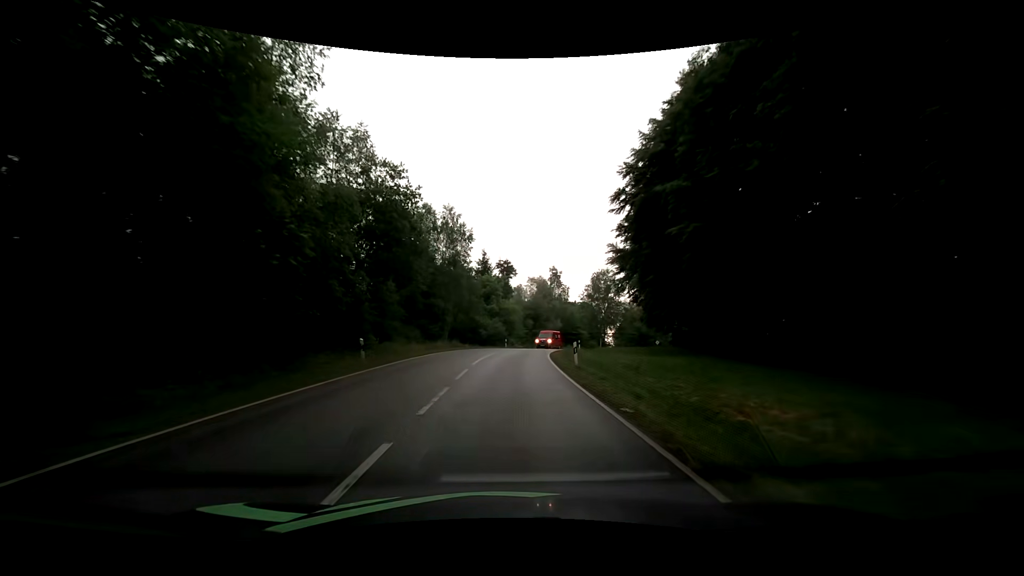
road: tertiary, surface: asphalt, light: Day
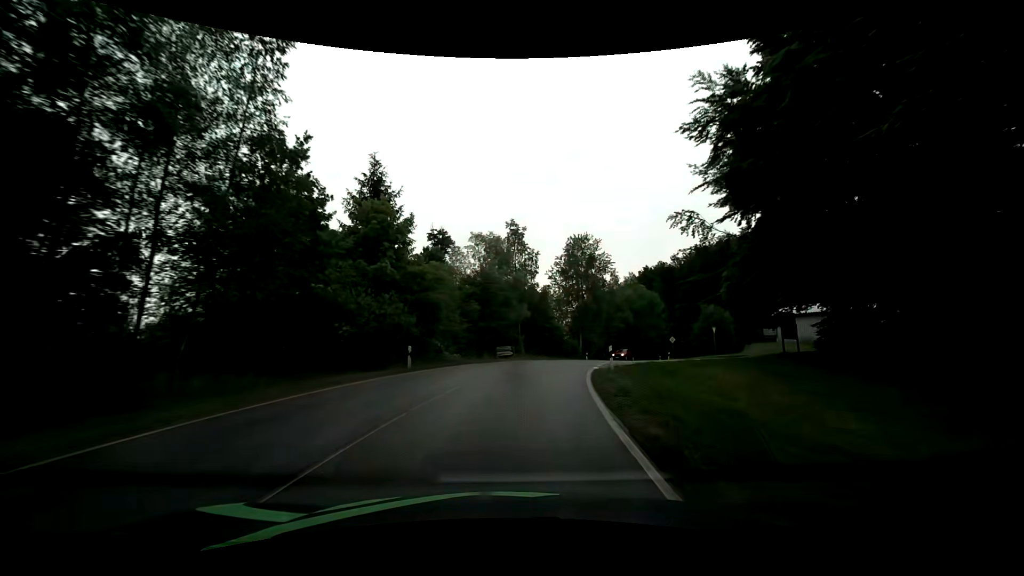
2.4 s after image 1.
(+1.1, +35.4) m; +5°
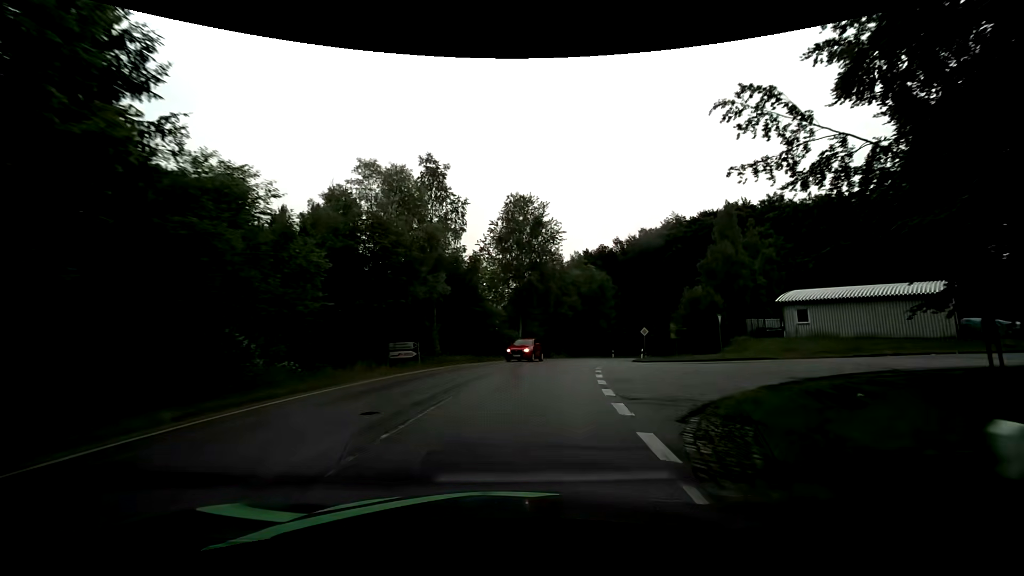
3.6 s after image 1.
(+1.2, +17.5) m; +8°
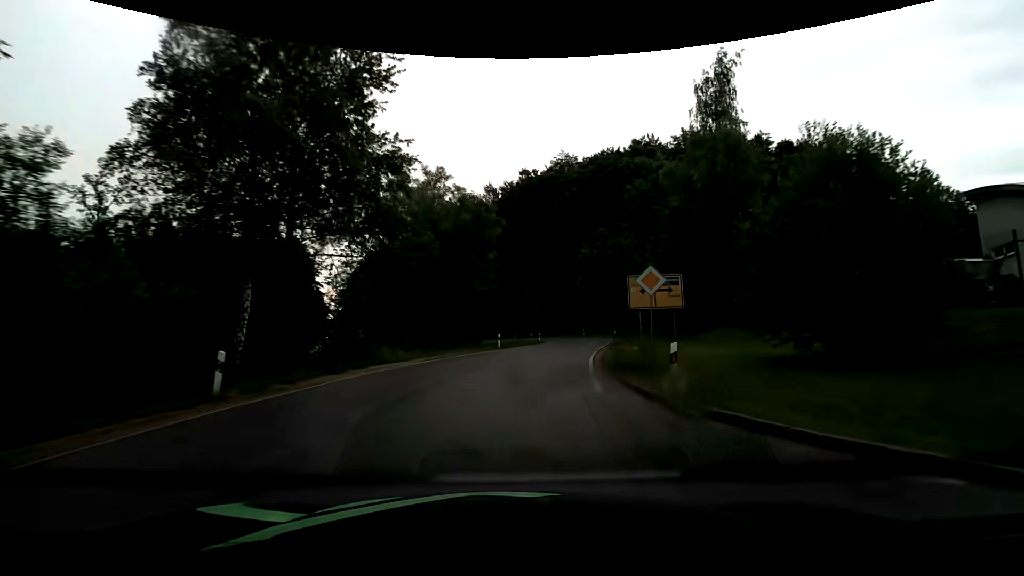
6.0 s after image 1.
(+4.9, +32.7) m; +16°
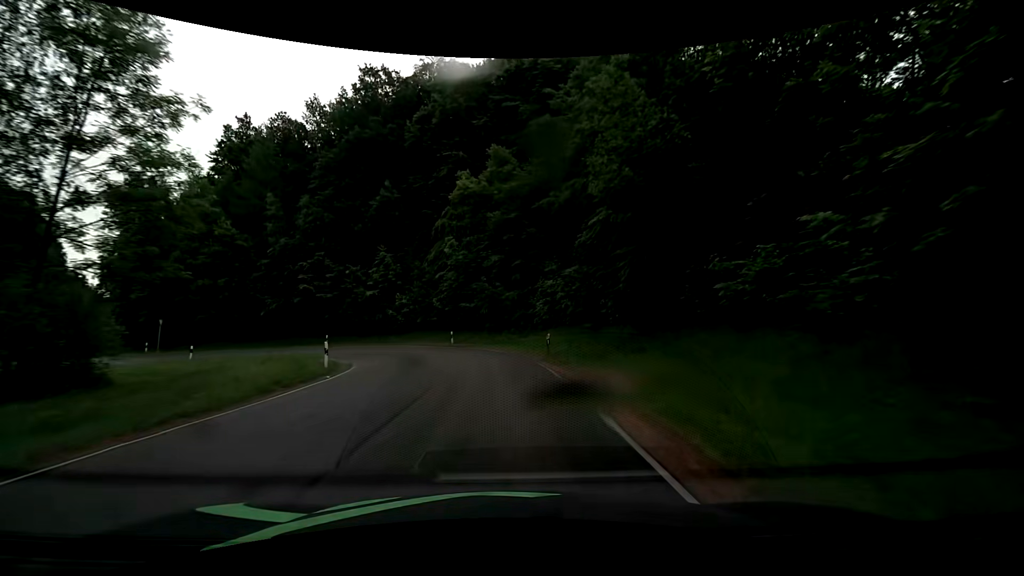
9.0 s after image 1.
(+4.6, +34.3) m; +14°
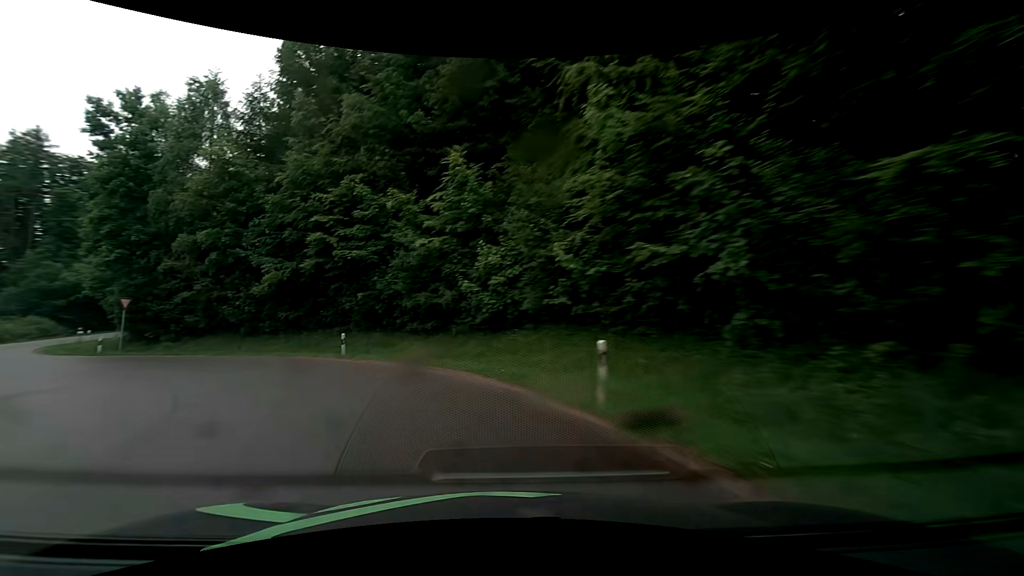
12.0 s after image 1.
(-1.5, +27.8) m; -16°
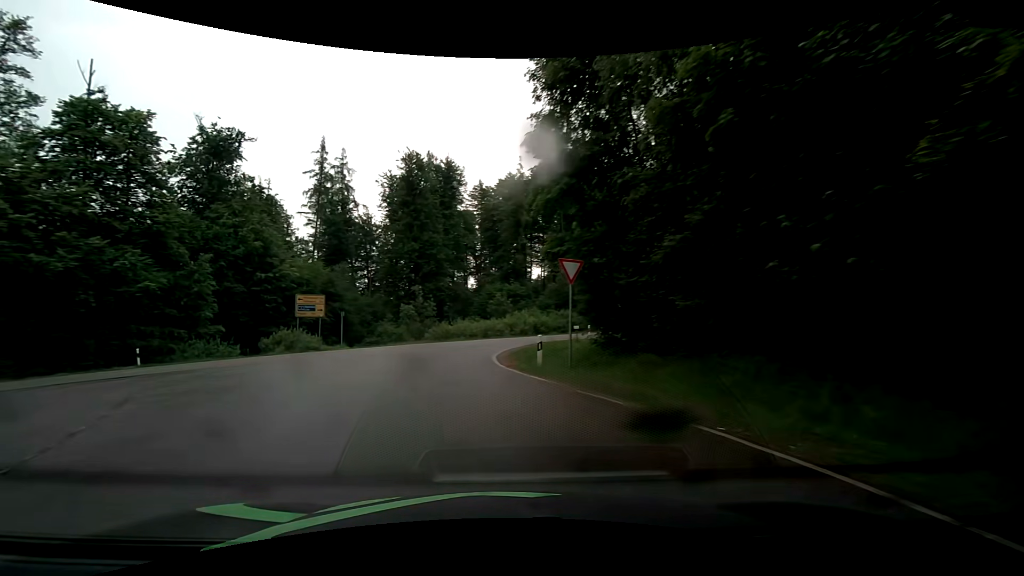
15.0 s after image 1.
(-10.4, +19.9) m; -55°
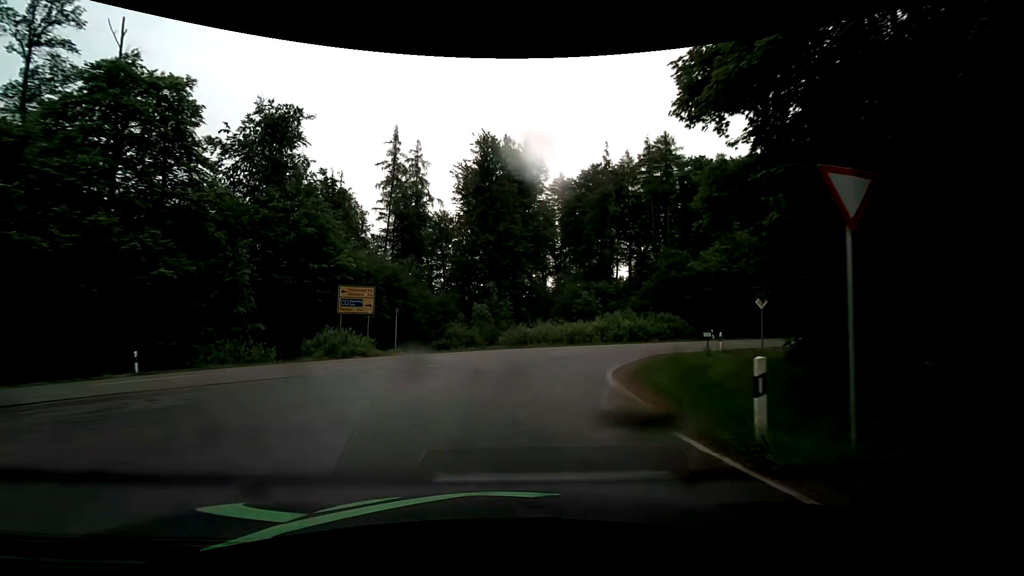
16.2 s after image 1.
(-1.0, +8.4) m; -10°
(0, +10) (+2, +20) (+7, +28) (+15, +35) (+22, +41) (+30, +48) (+37, +54) (+45, +61) (+52, +68) (+60, +75) m
